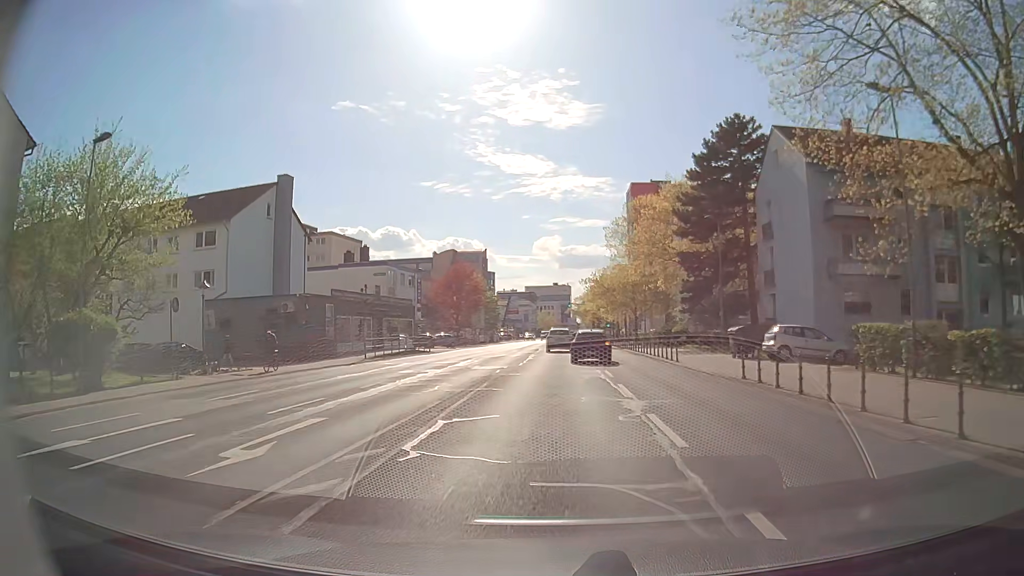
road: secondary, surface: asphalt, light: Day
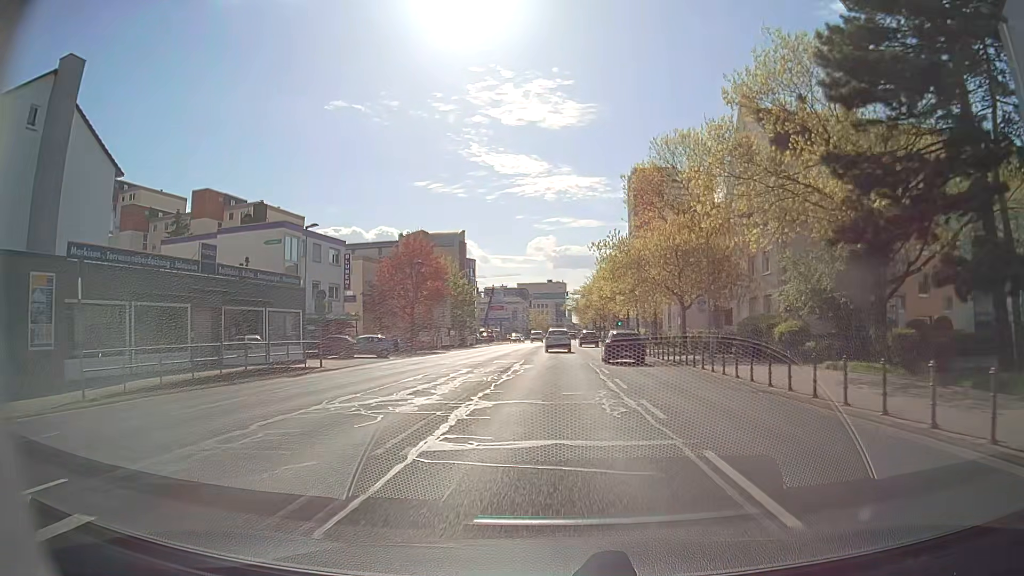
(0.0, +27.4) m; 0°
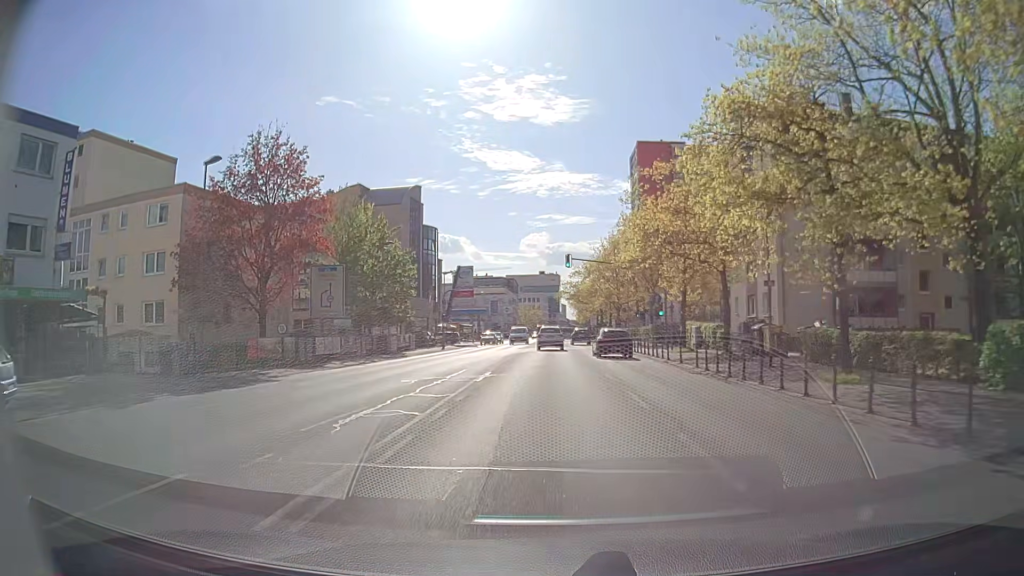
(+0.2, +35.4) m; +1°
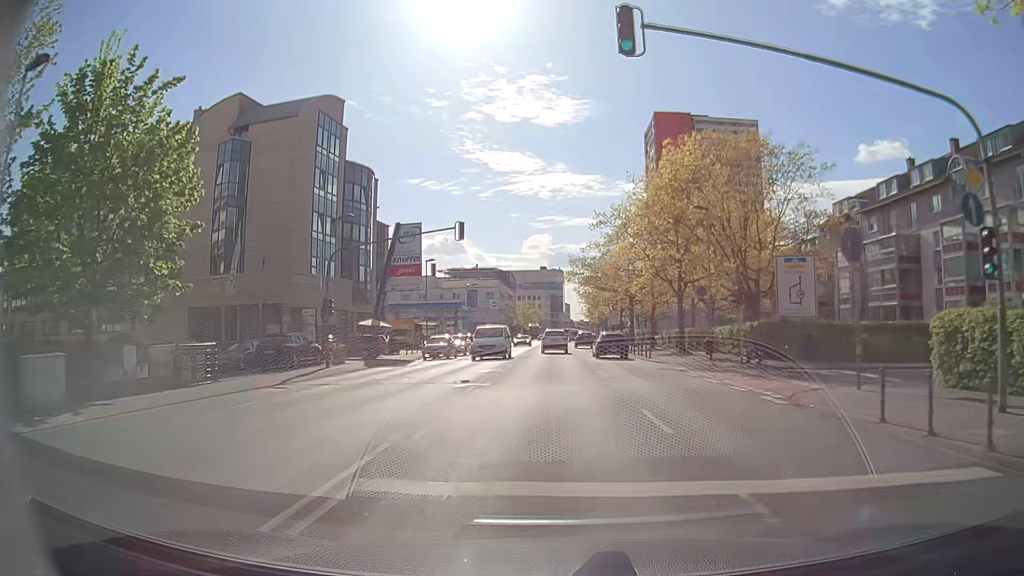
(-0.1, +34.7) m; 0°
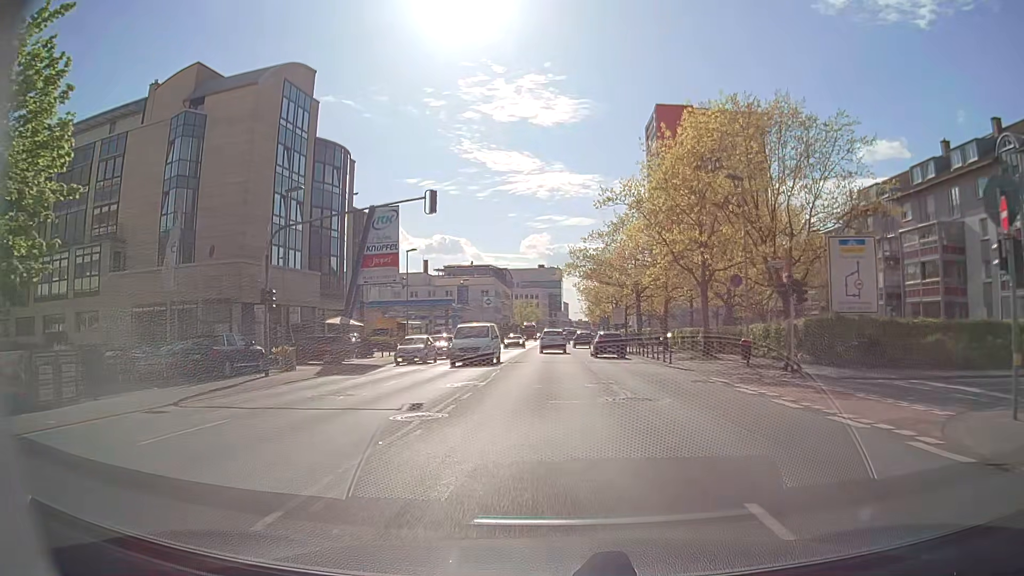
(0.0, +6.8) m; 0°
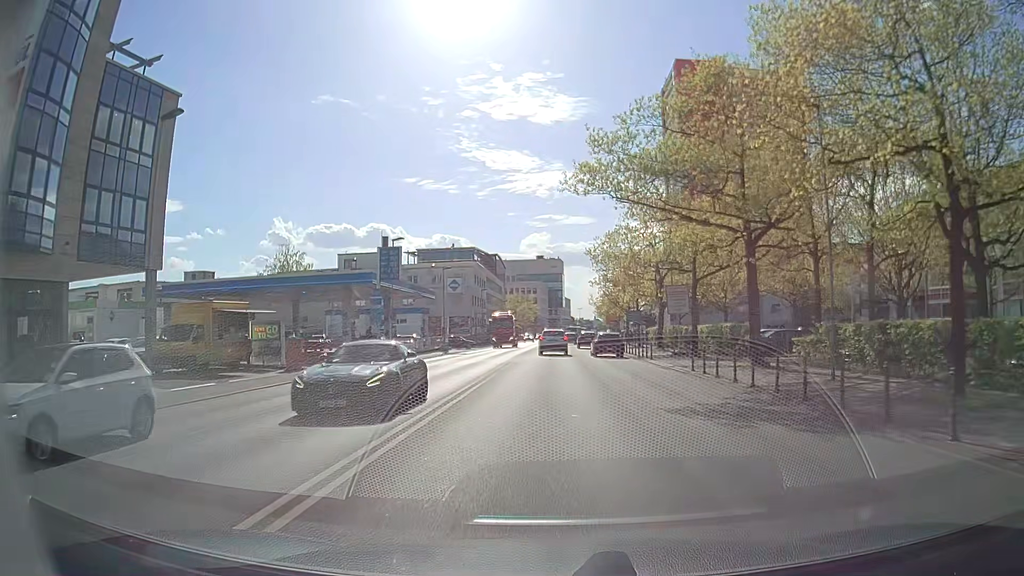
(+0.1, +33.5) m; 0°
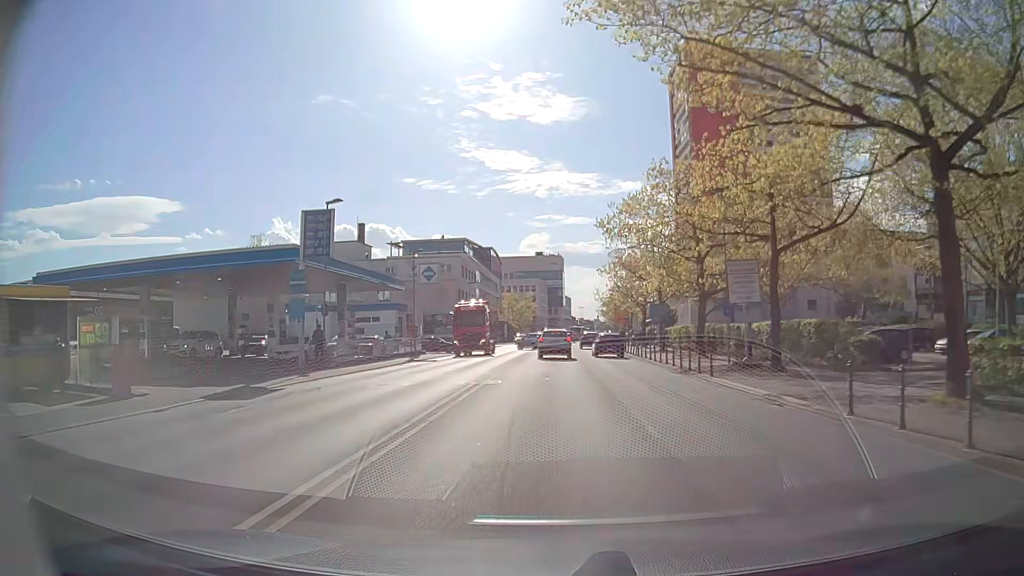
(0.0, +13.1) m; 0°
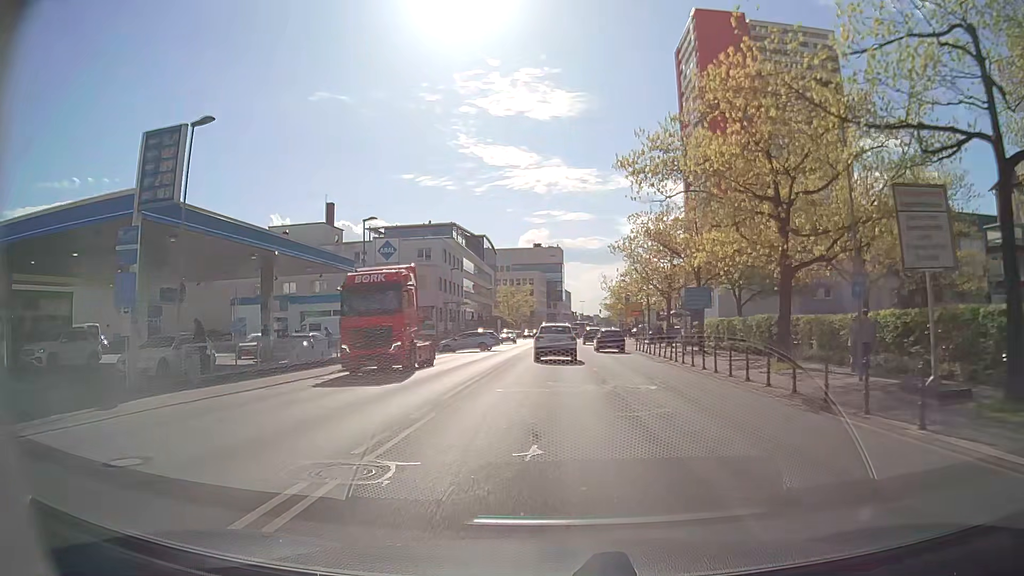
(0.0, +12.7) m; 0°
(0, +10) (0, +20) (0, +30) (0, +40) (0, +50) (+1, +60) (+1, +70) (+1, +80) (+2, +90) (+2, +100) m
